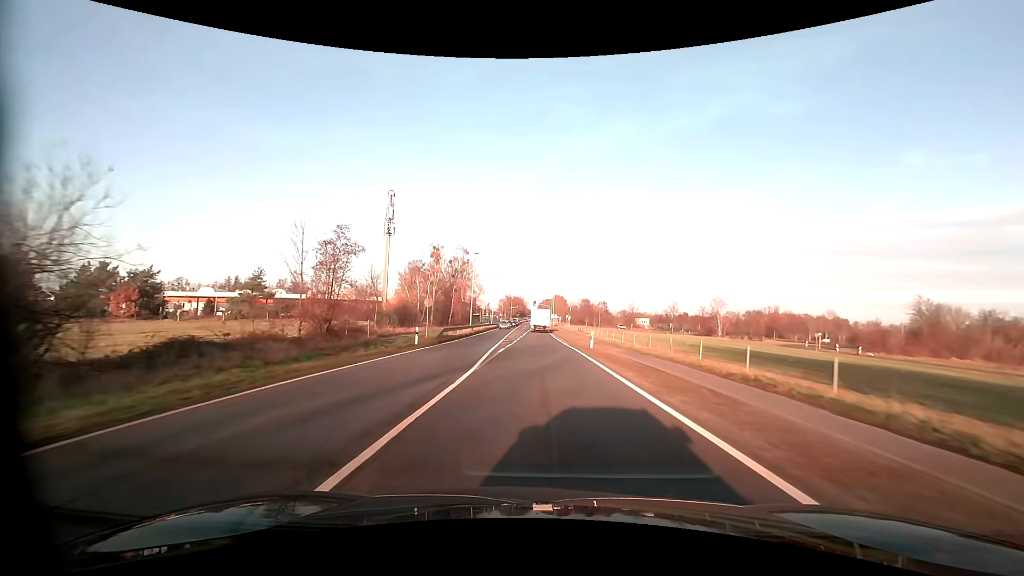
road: primary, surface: asphalt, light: Day
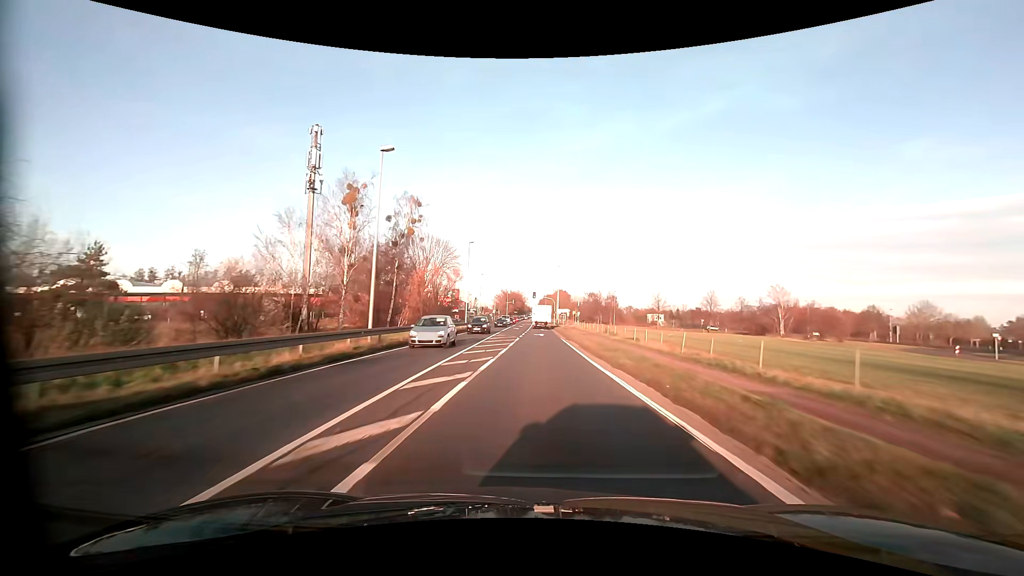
(-0.1, +33.1) m; 0°
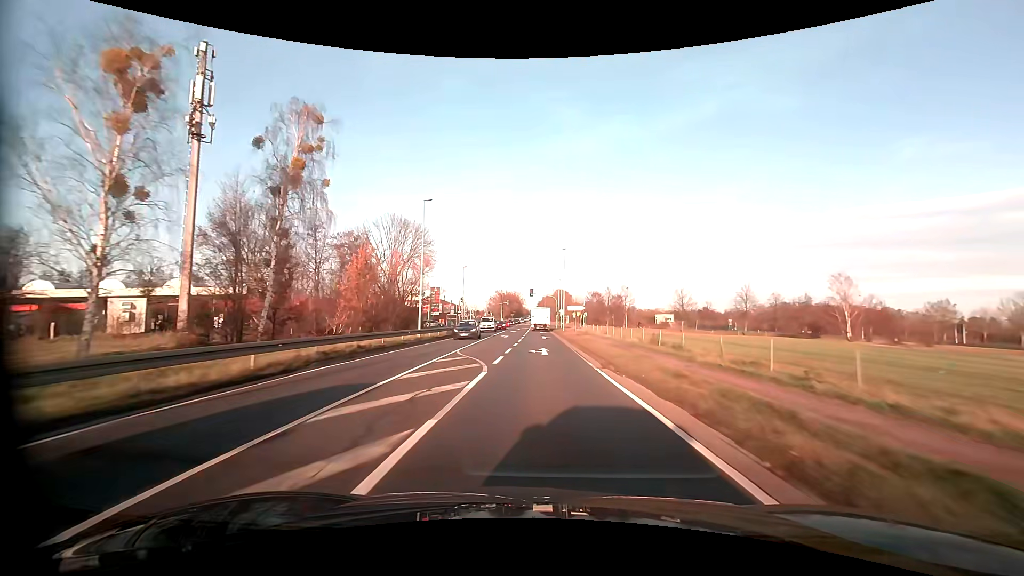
(0.0, +21.6) m; 0°
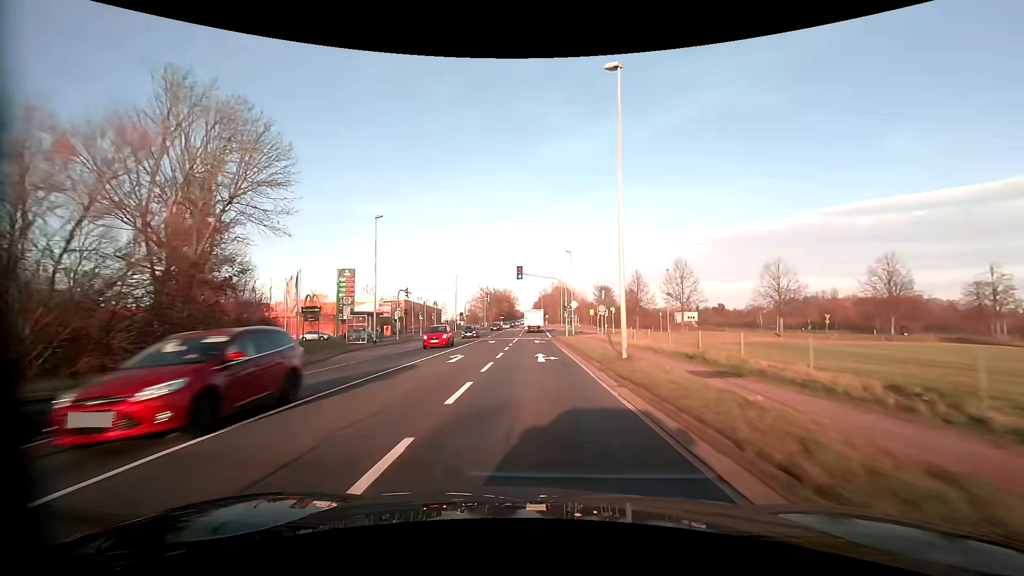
(+0.4, +42.6) m; +1°
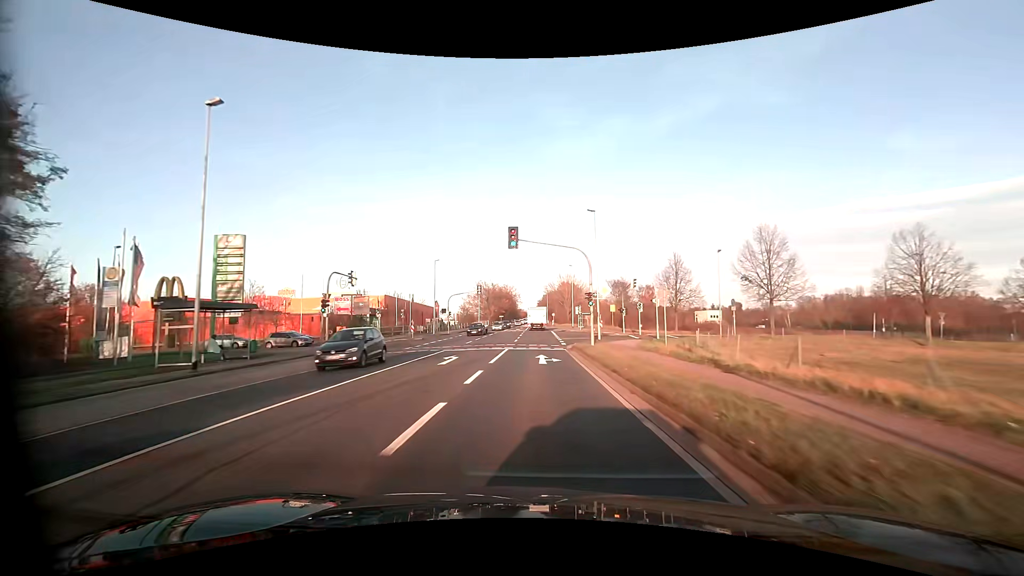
(-0.2, +21.1) m; -1°
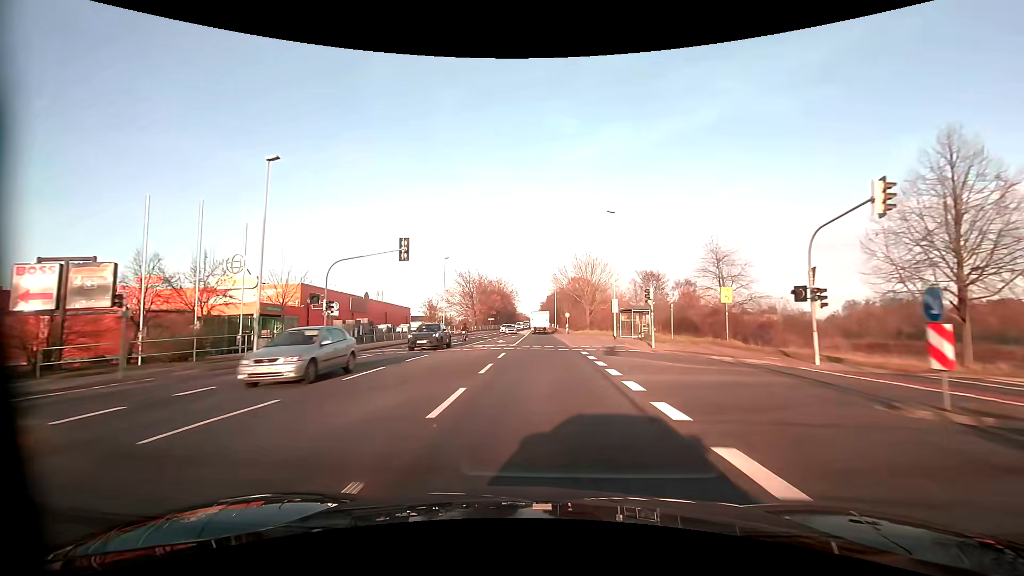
(0.0, +42.1) m; 0°
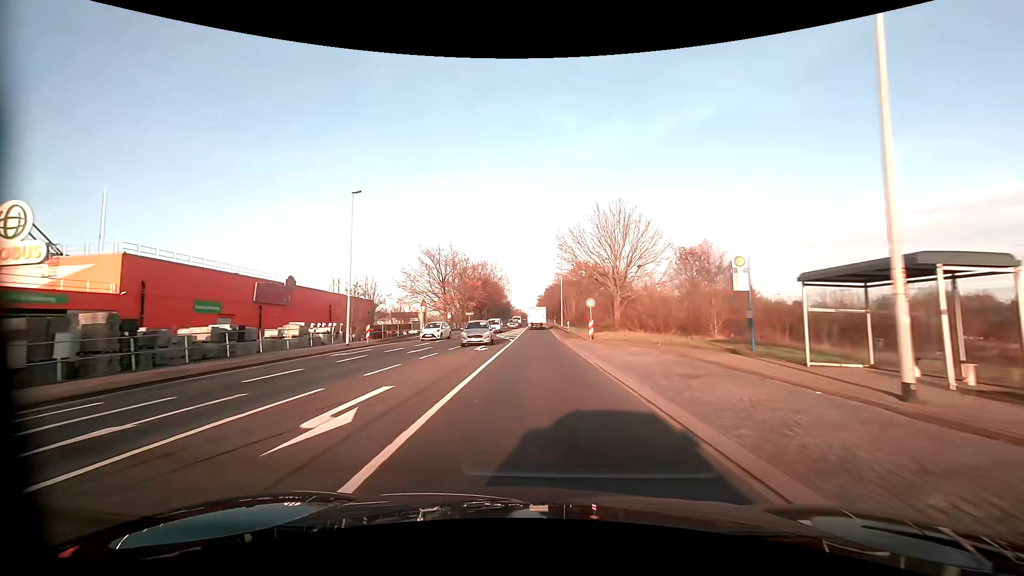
(0.0, +31.3) m; 0°
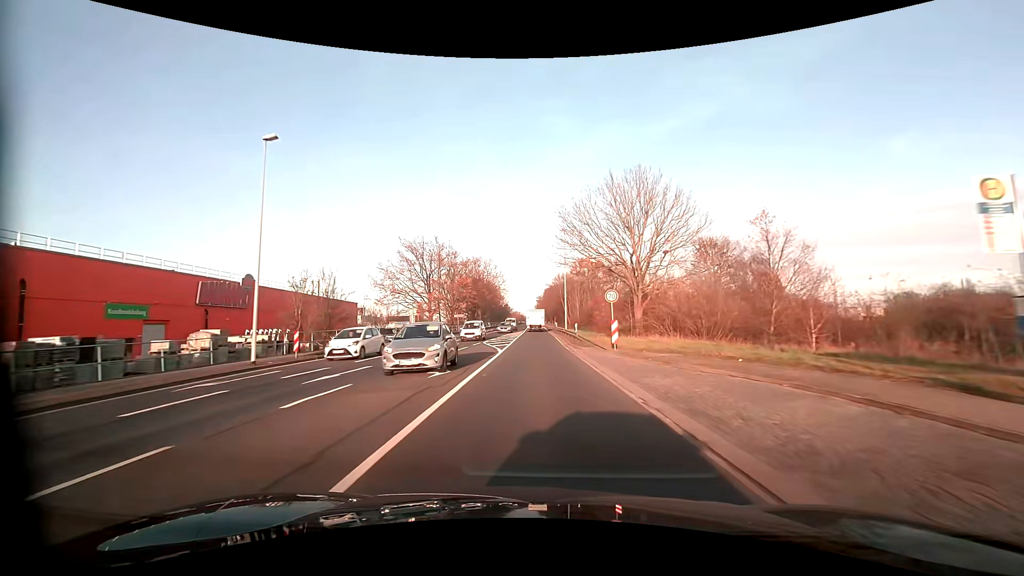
(0.0, +10.4) m; 0°
(0, +10) (0, +20) (0, +30) (0, +40) (0, +50) (-1, +60) (-1, +70) (-1, +80) (-1, +90) (-1, +100) m
